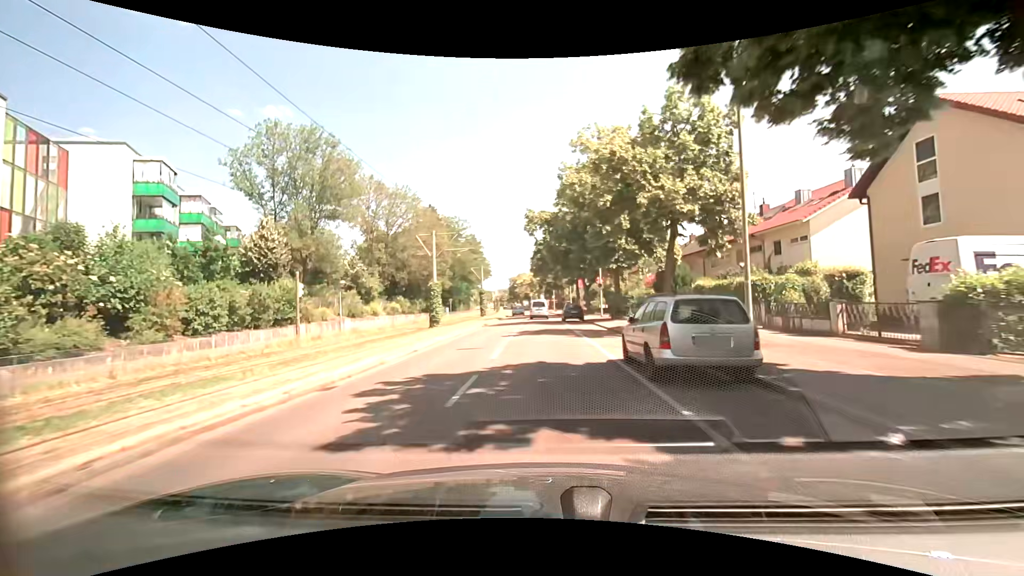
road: tertiary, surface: asphalt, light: Day
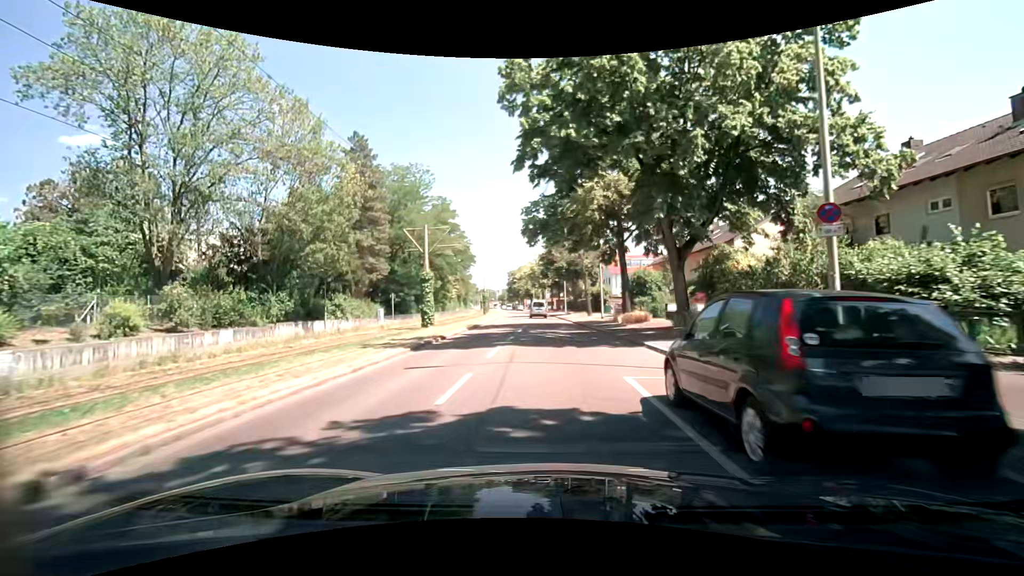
(-0.2, +35.6) m; -1°
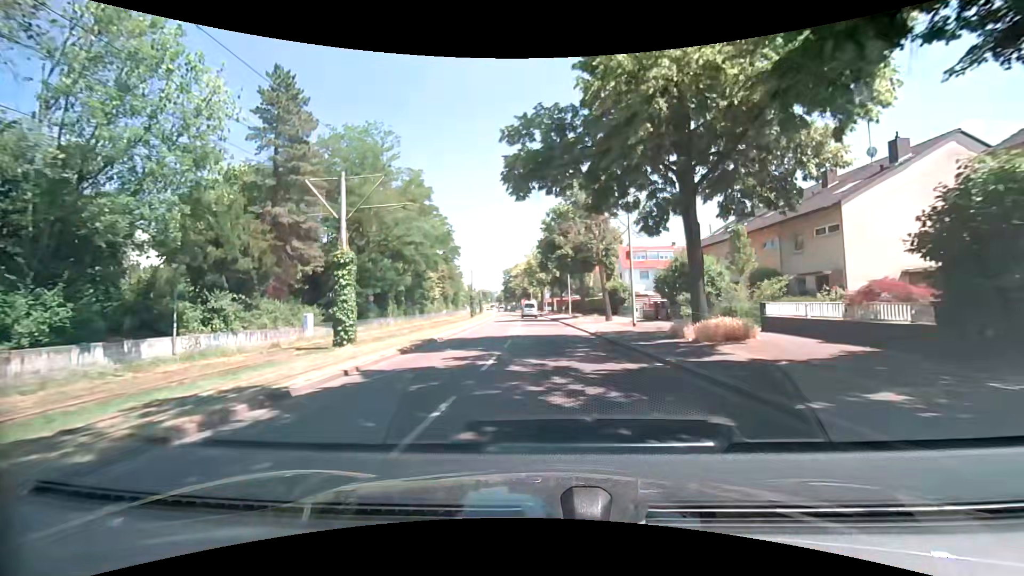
(-0.1, +14.3) m; 0°
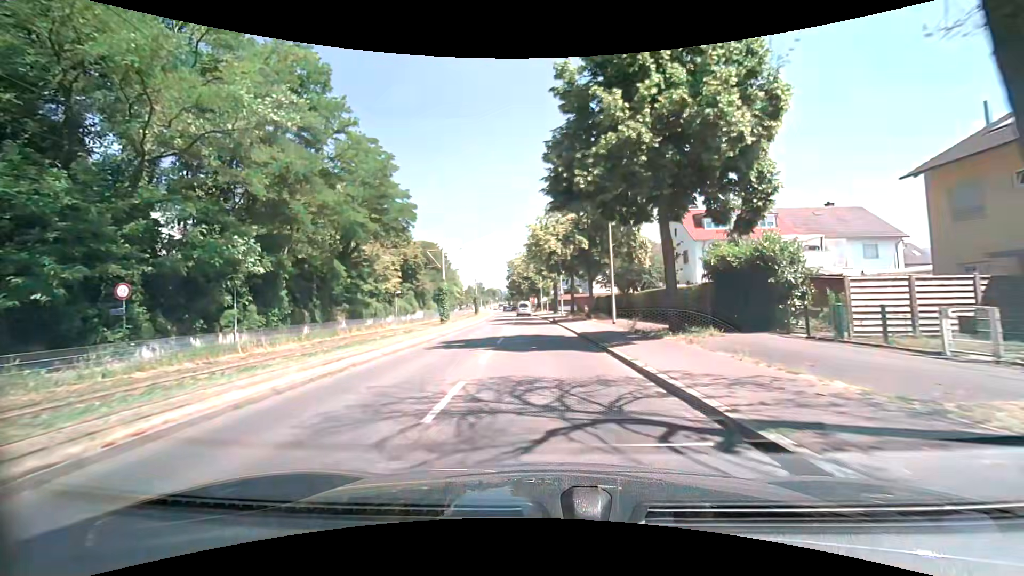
(-0.4, +28.8) m; -1°
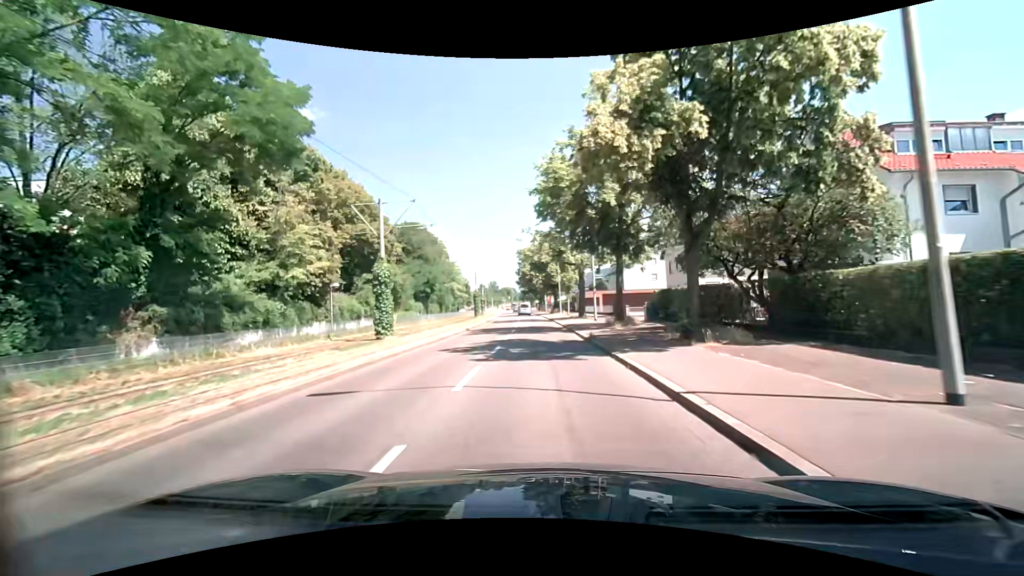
(-0.6, +21.7) m; -2°
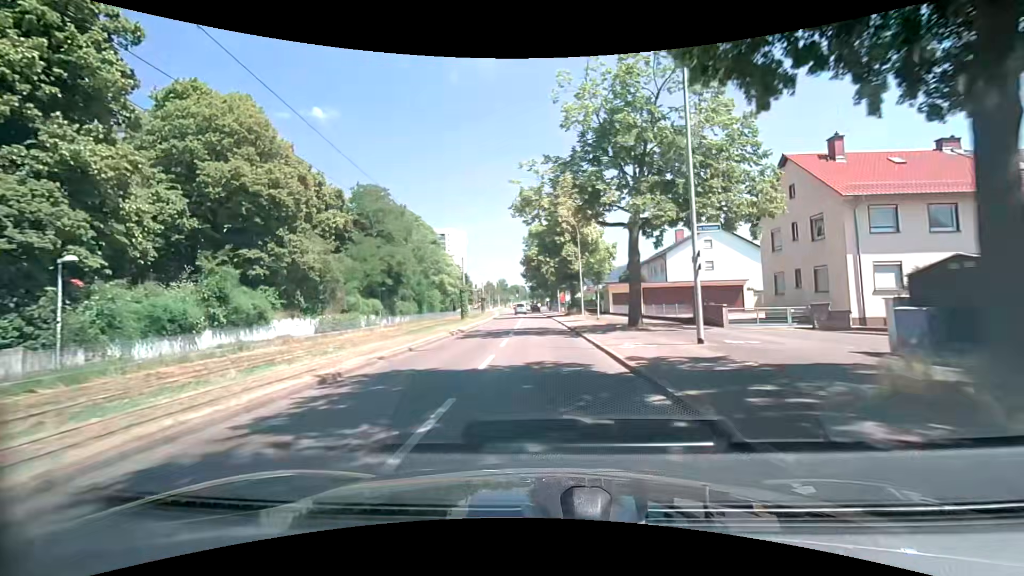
(-0.4, +21.8) m; -1°
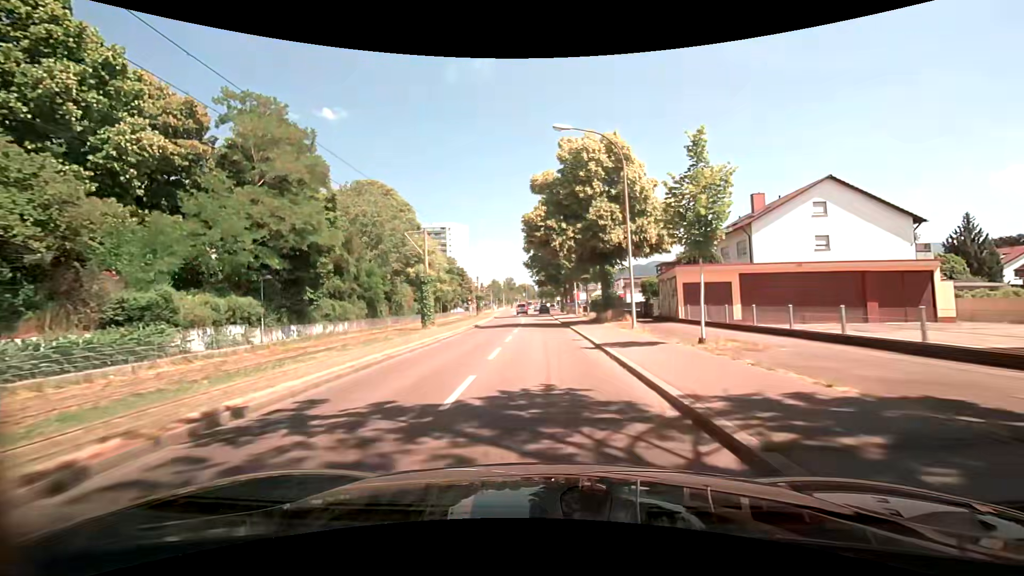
(-0.2, +21.9) m; -1°
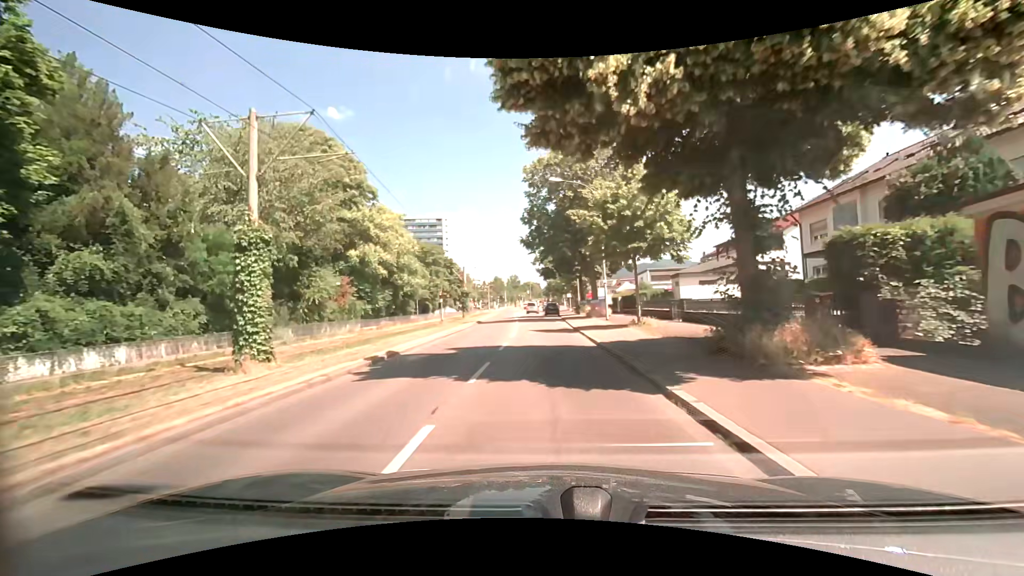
(-0.1, +21.9) m; 0°
